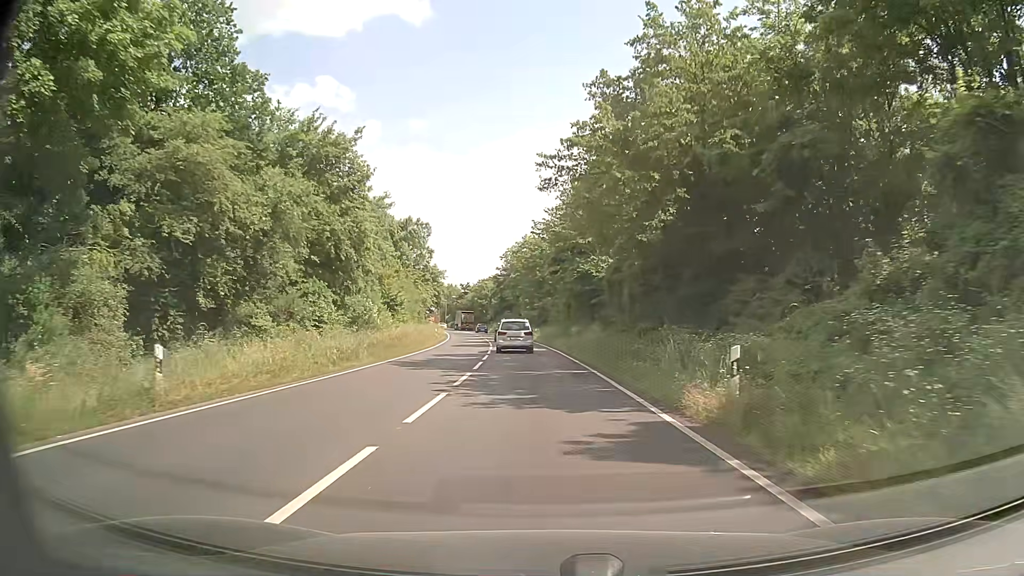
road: primary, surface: asphalt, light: Day
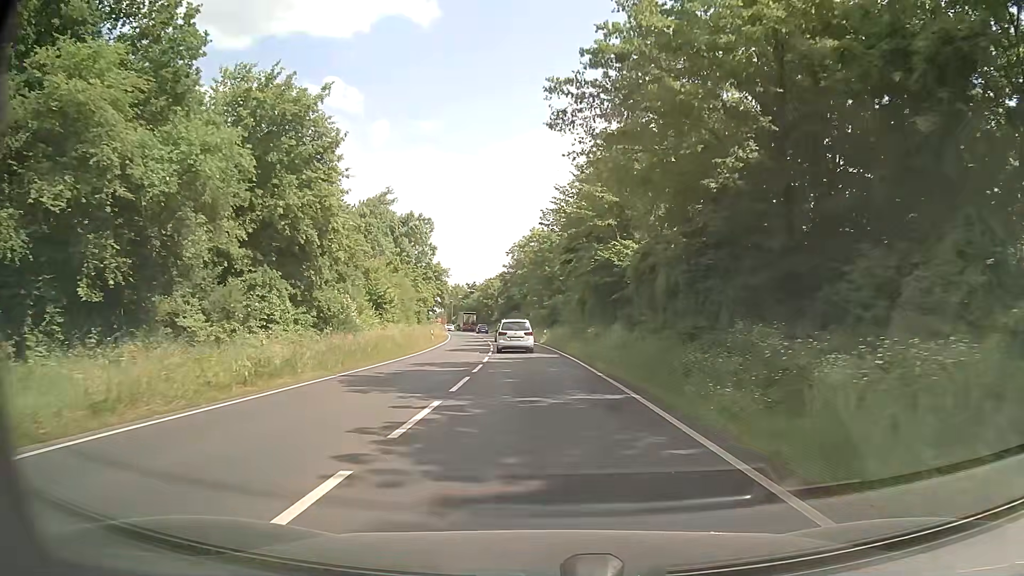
(-0.1, +7.4) m; -1°
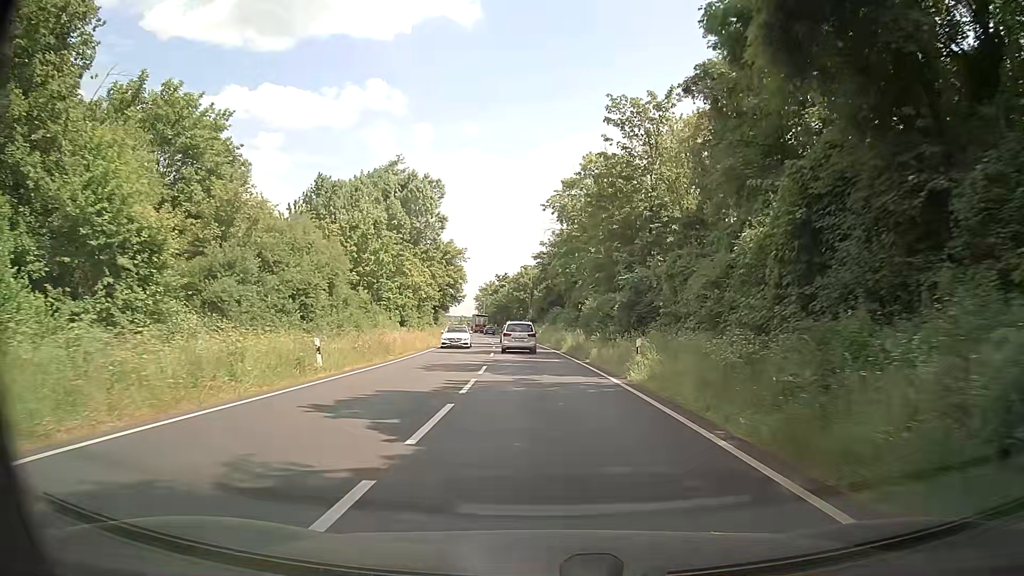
(-1.1, +36.5) m; -3°
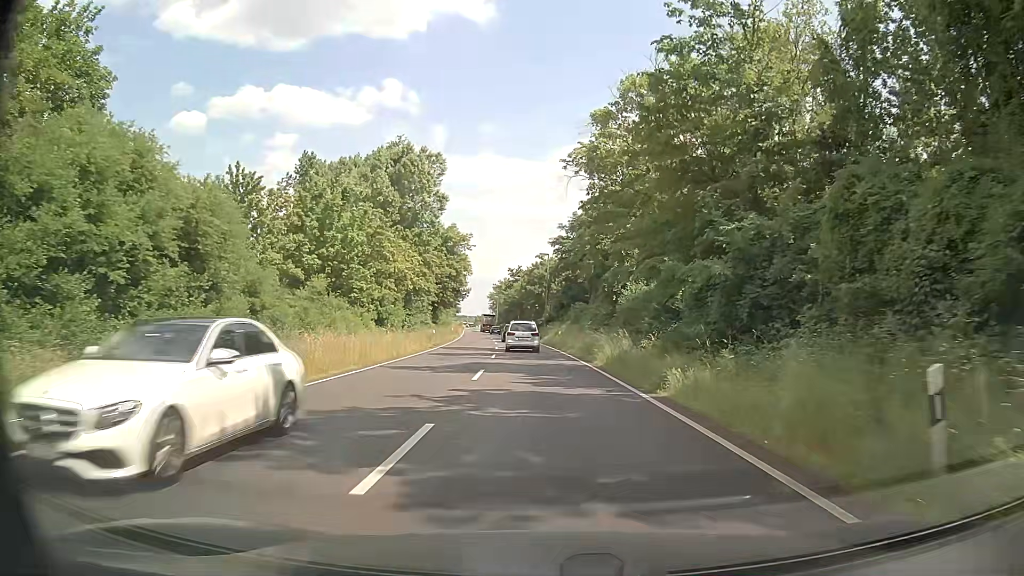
(-0.2, +14.5) m; -1°
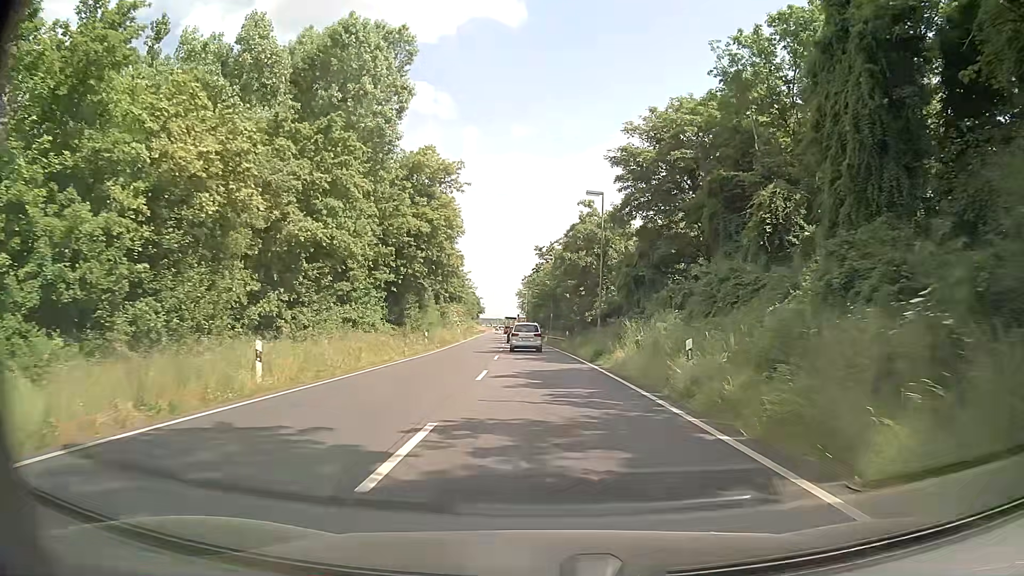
(-1.1, +36.1) m; -3°
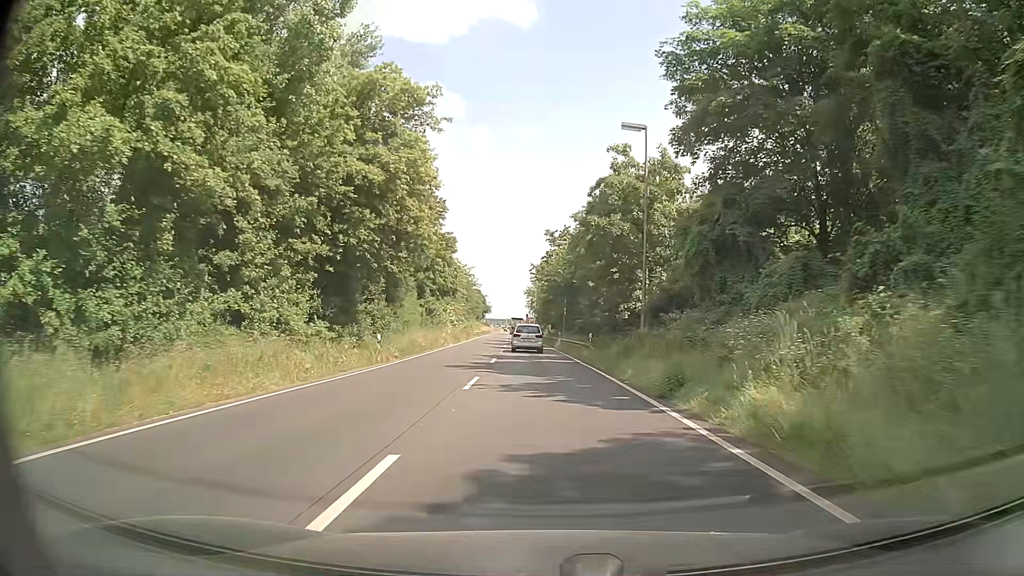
(-0.2, +14.5) m; -1°
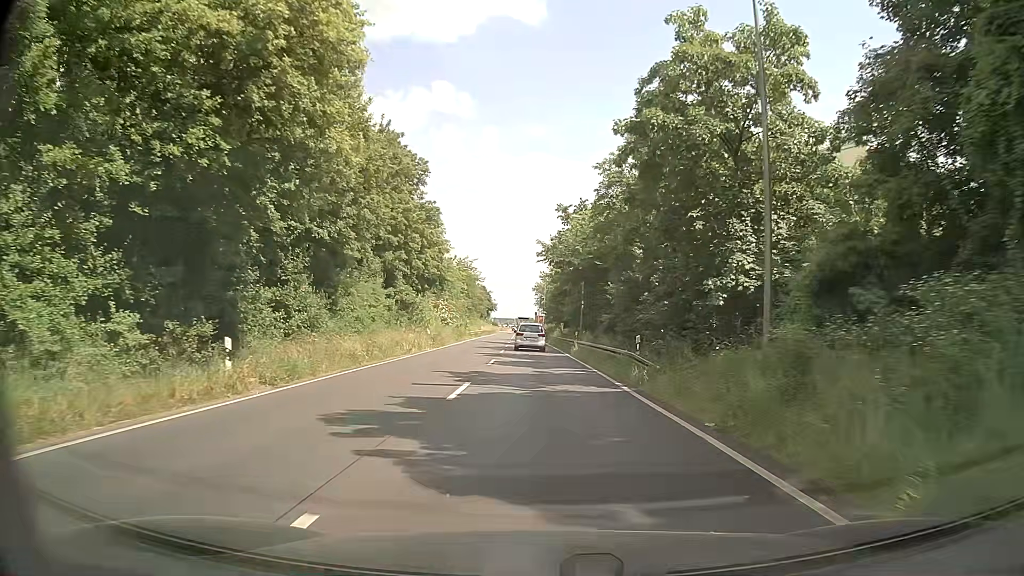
(-0.1, +14.5) m; 0°
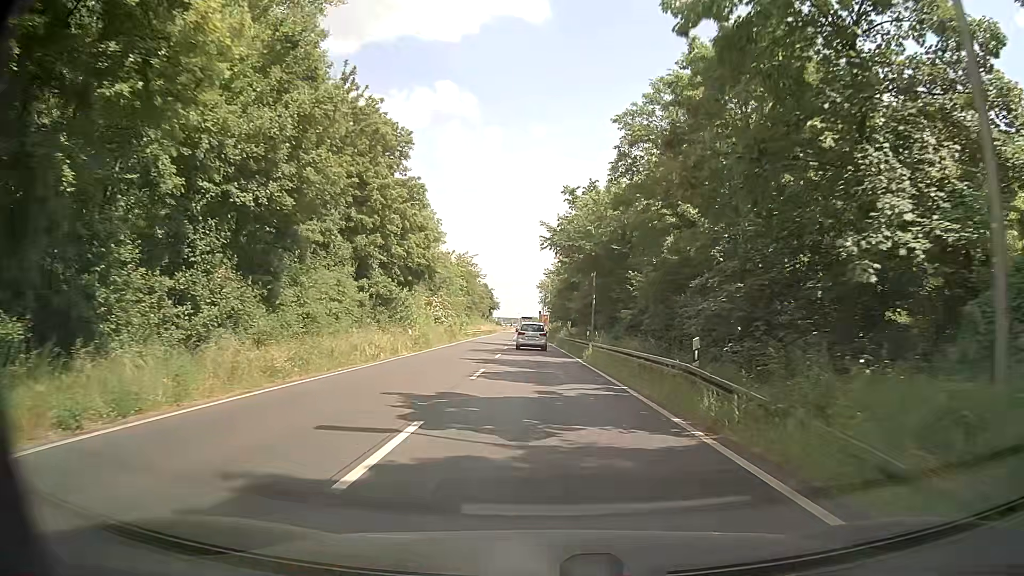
(0.0, +7.2) m; 0°
(0, +10) (0, +20) (-1, +30) (-1, +40) (-1, +50) (-1, +60) (-2, +70) (-2, +80) (-2, +90) (-3, +100) m
